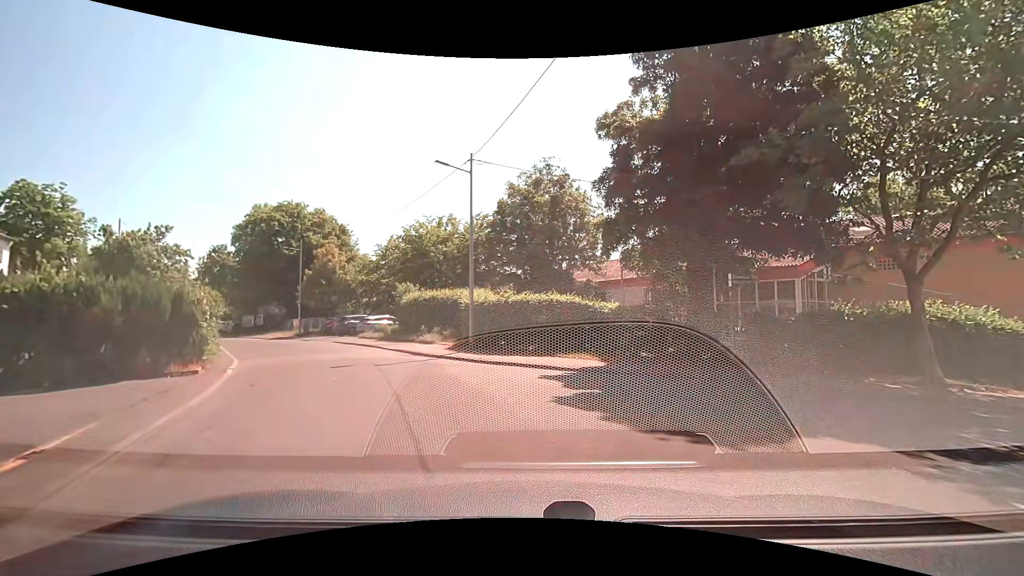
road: residential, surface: asphalt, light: Day
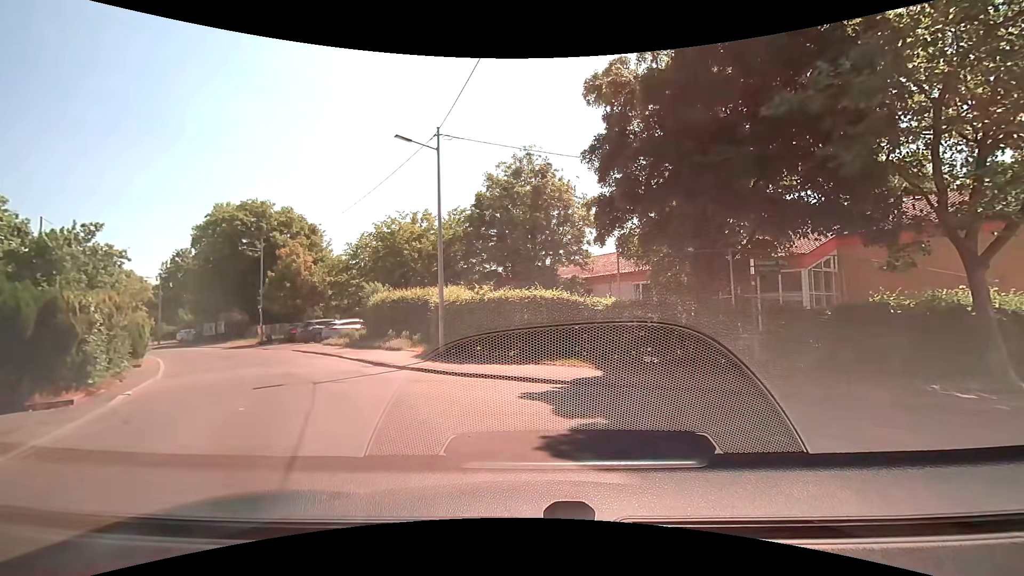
(+0.1, +2.9) m; +2°
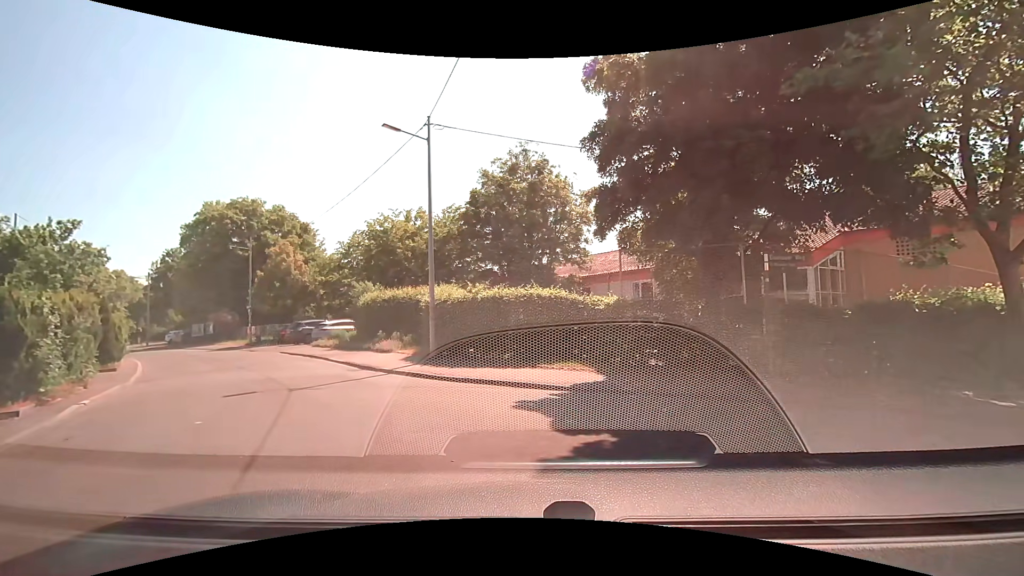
(0.0, +1.0) m; 0°
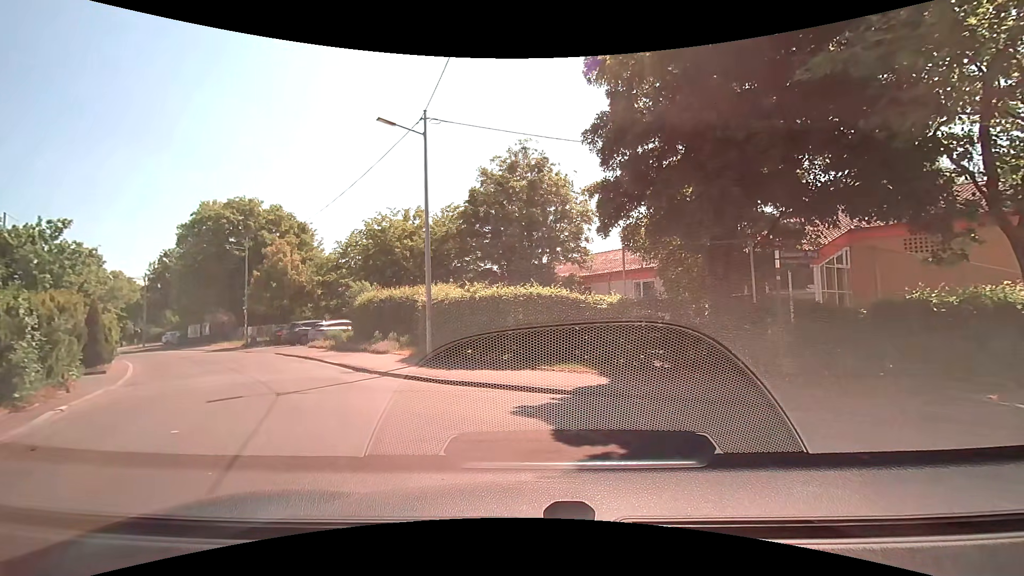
(0.0, +0.5) m; 0°
